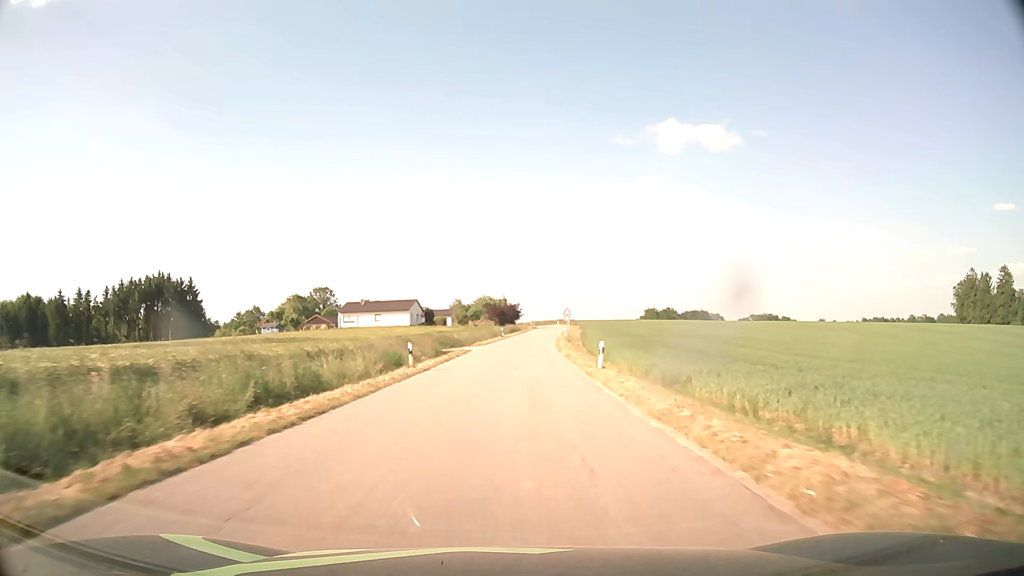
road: tertiary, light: Day
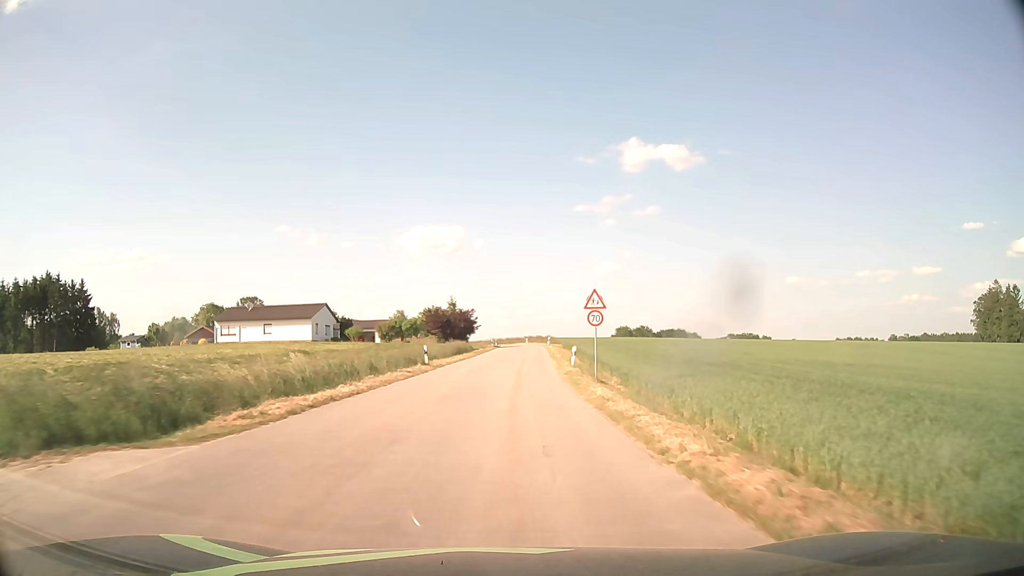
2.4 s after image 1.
(+1.2, +42.3) m; +3°
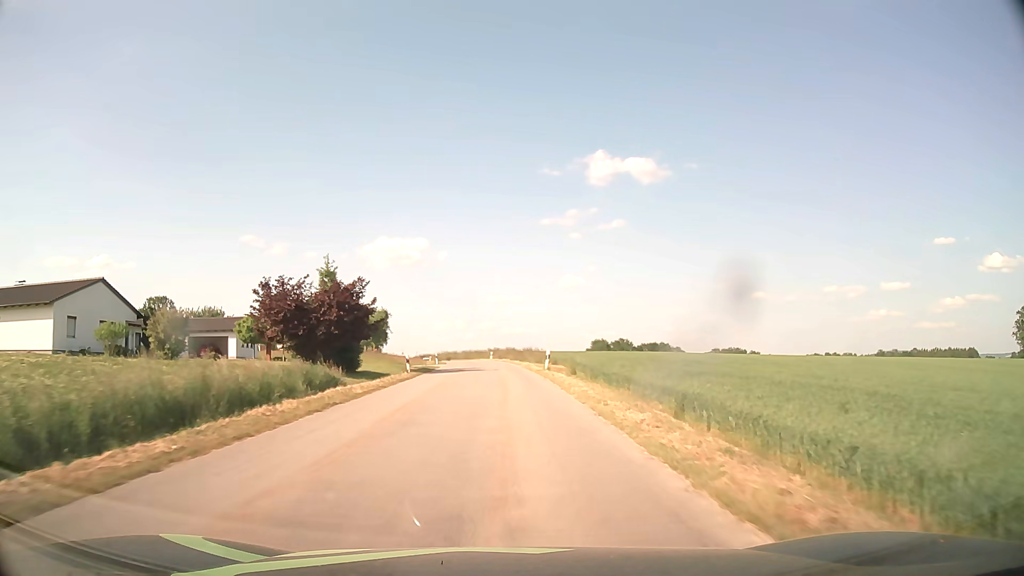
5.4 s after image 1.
(+1.3, +48.4) m; +3°
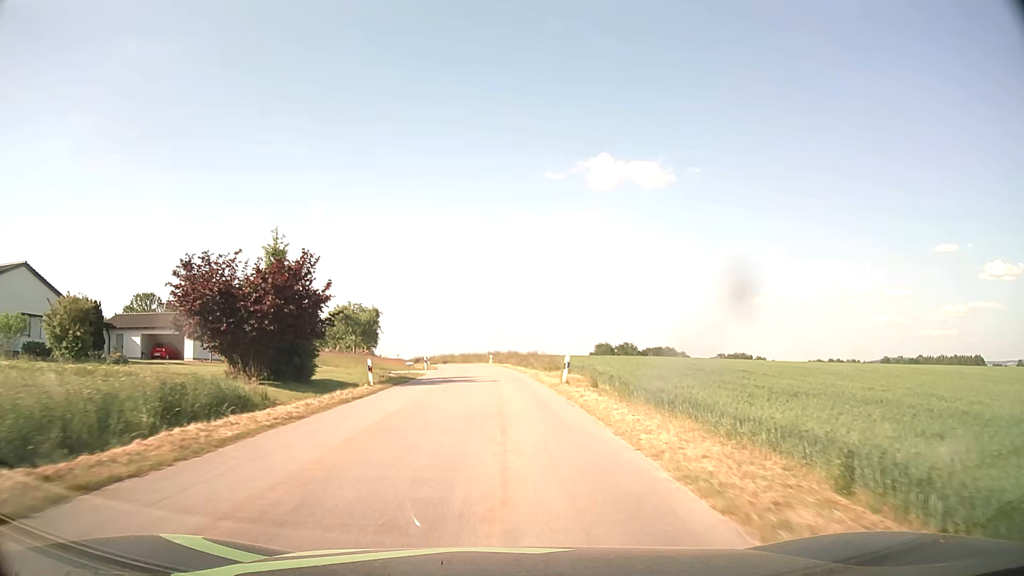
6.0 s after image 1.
(0.0, +9.6) m; 0°
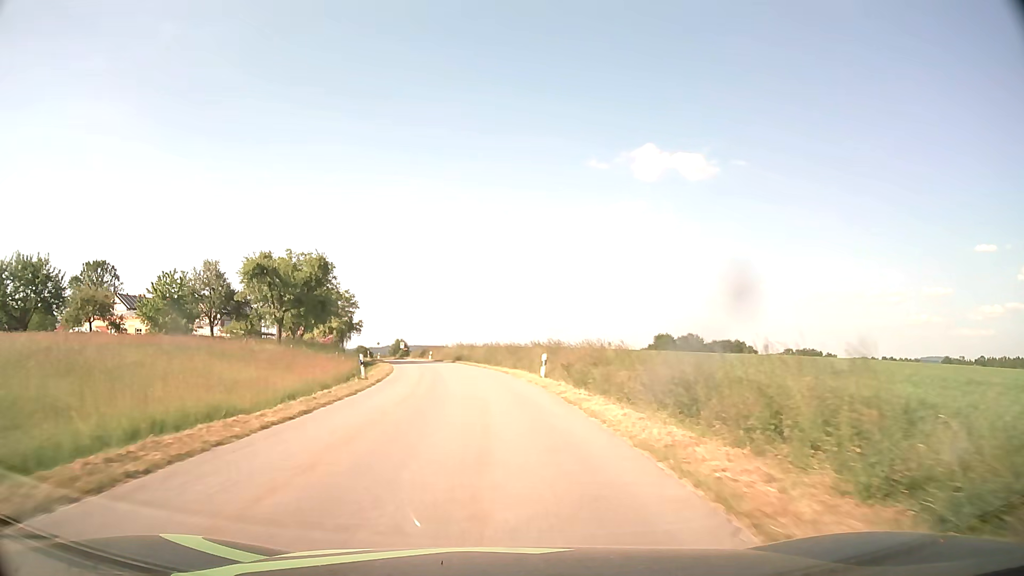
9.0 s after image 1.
(-1.2, +48.7) m; -3°
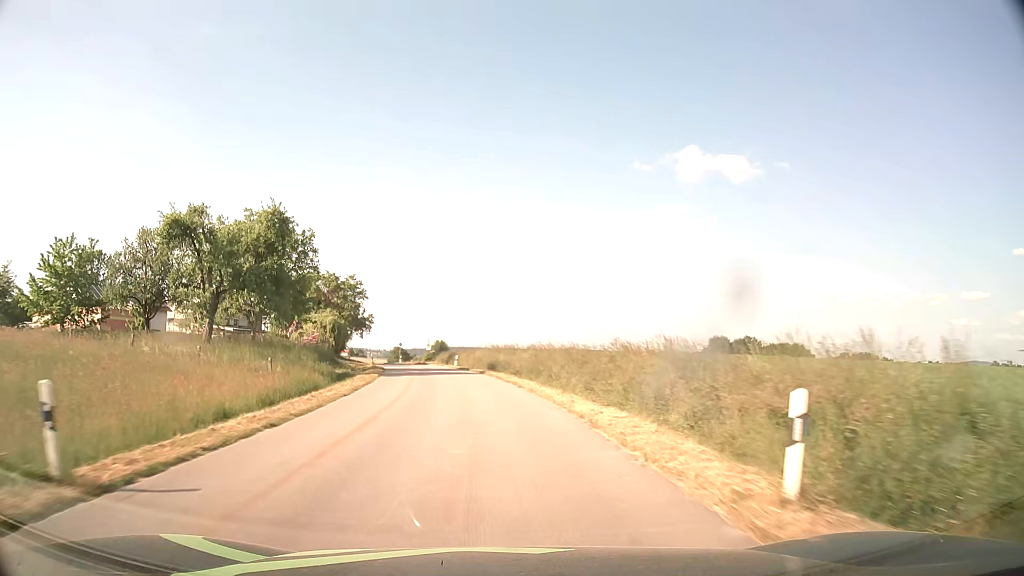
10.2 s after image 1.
(-0.6, +20.1) m; -4°
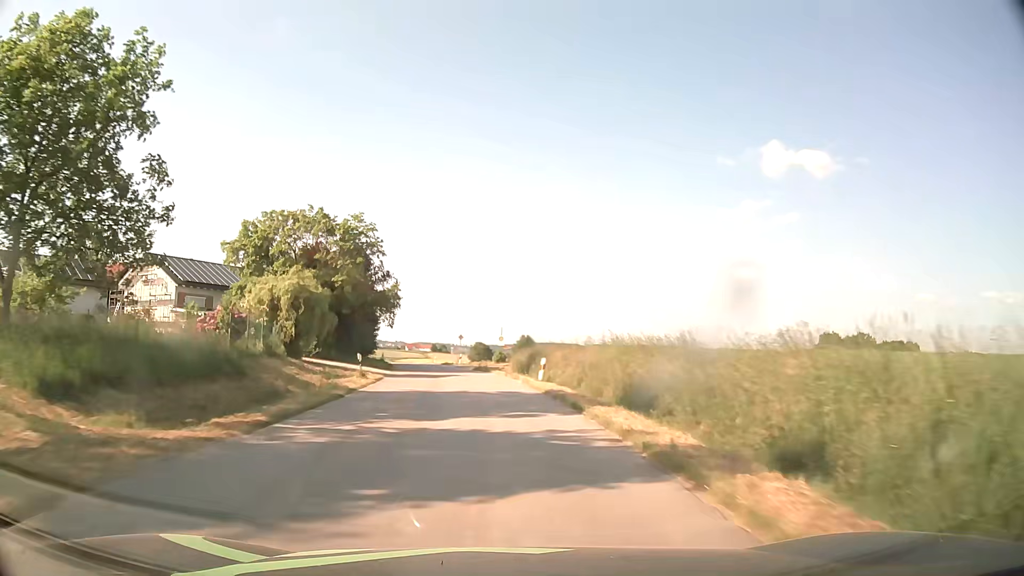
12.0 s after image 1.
(-1.9, +30.2) m; -7°
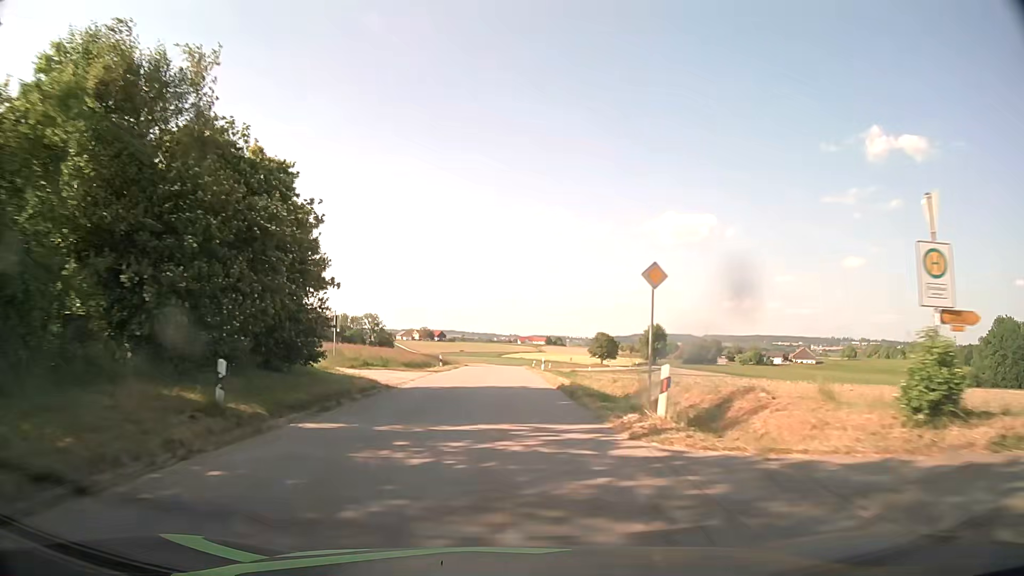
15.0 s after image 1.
(-4.6, +51.3) m; -10°
(0, +10) (0, +20) (0, +30) (0, +40) (0, +50) (-1, +60) (-1, +70) (0, +80) (0, +90) (+1, +100) m
